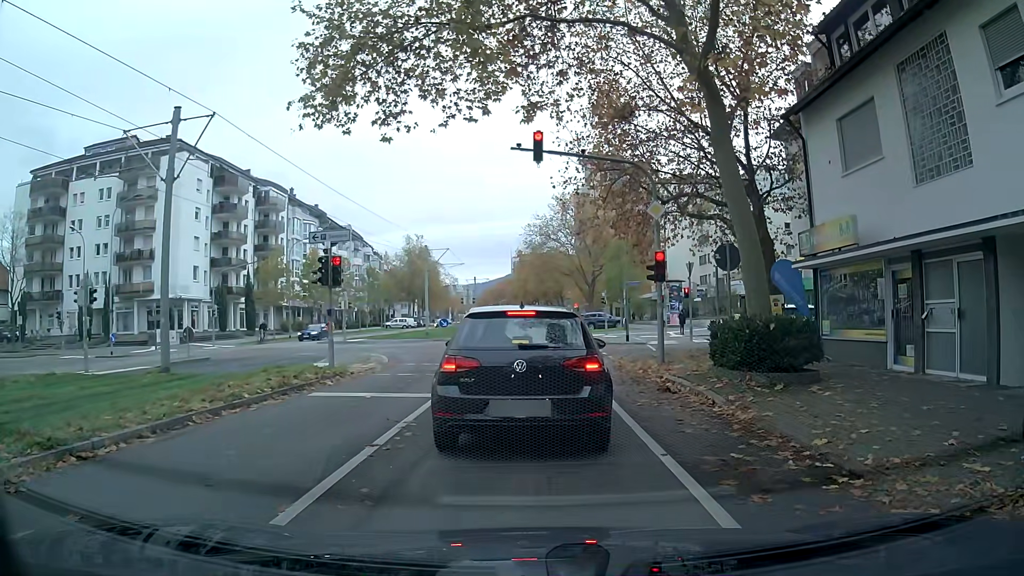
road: tertiary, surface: asphalt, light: Day
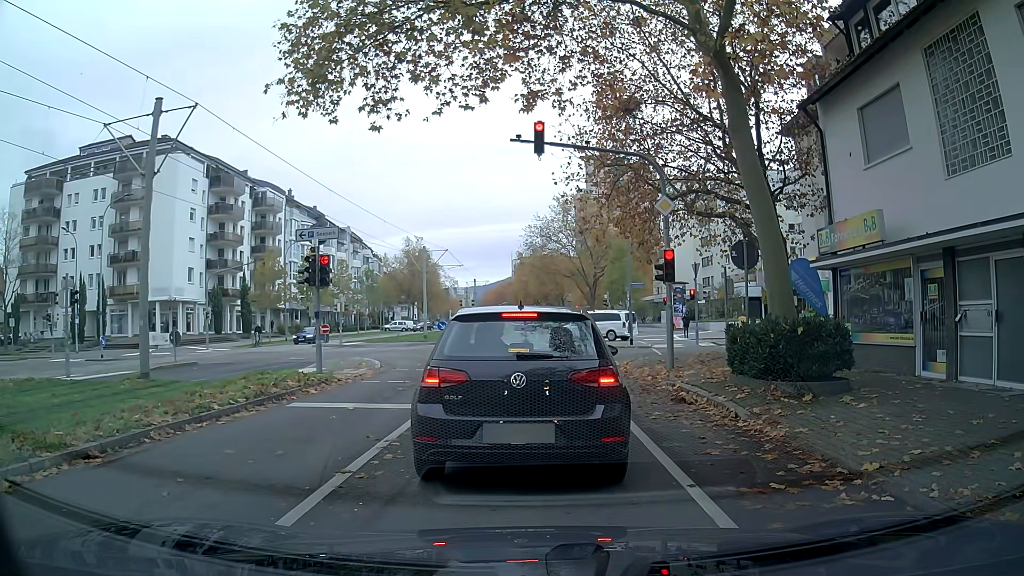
(0.0, +1.1) m; 0°
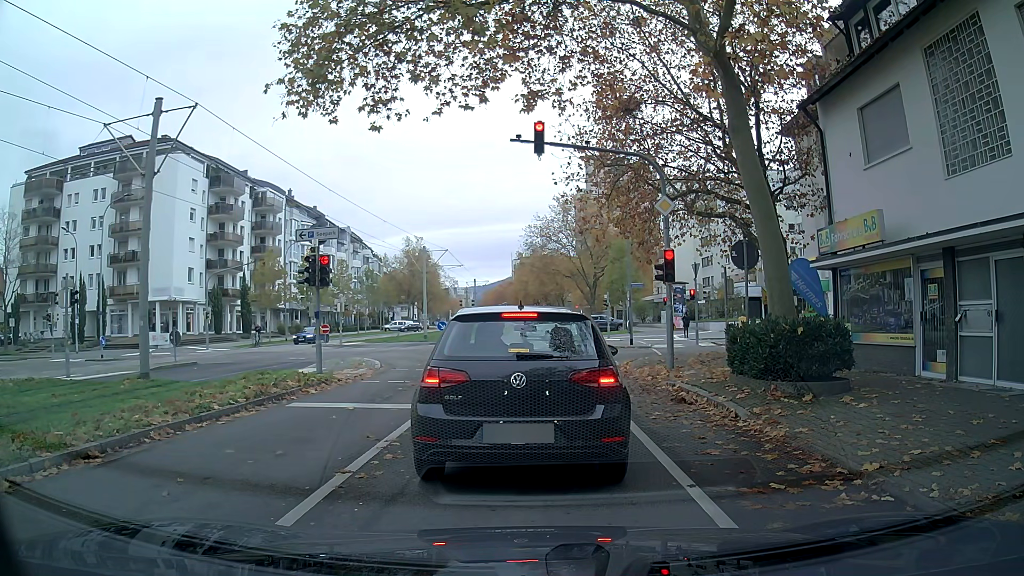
(0.0, 0.0) m; 0°
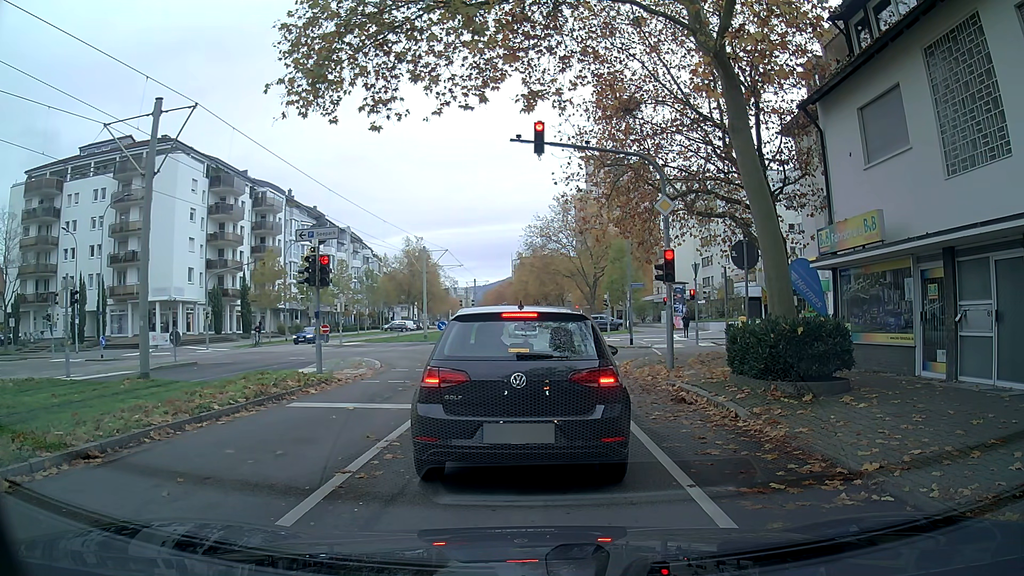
(0.0, 0.0) m; 0°
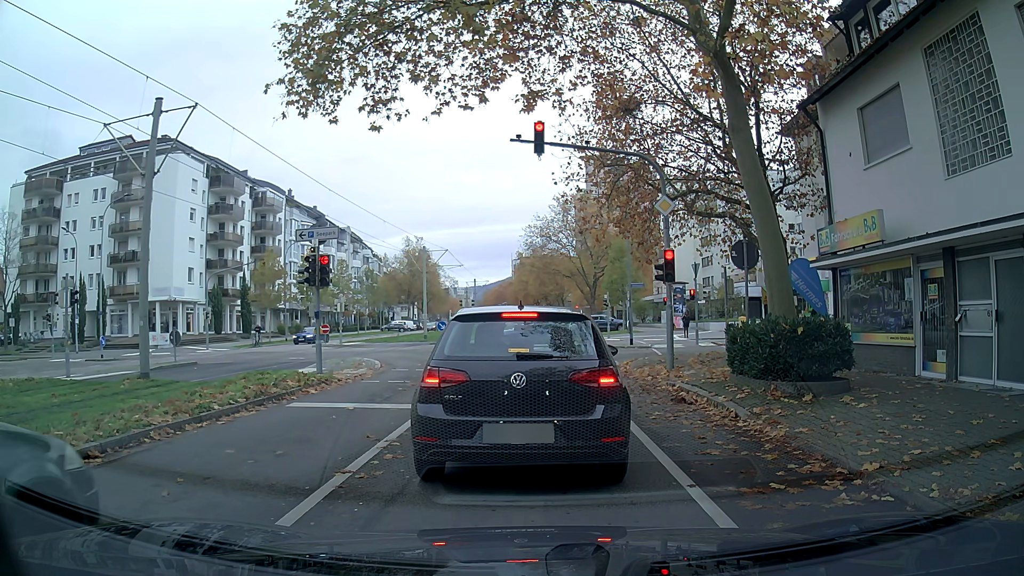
(0.0, 0.0) m; 0°
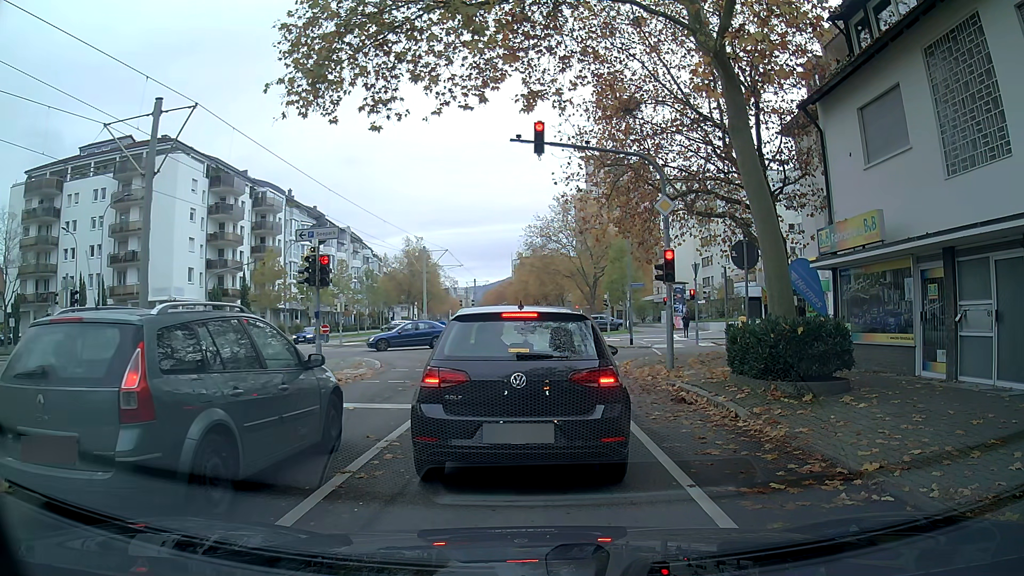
(0.0, 0.0) m; 0°
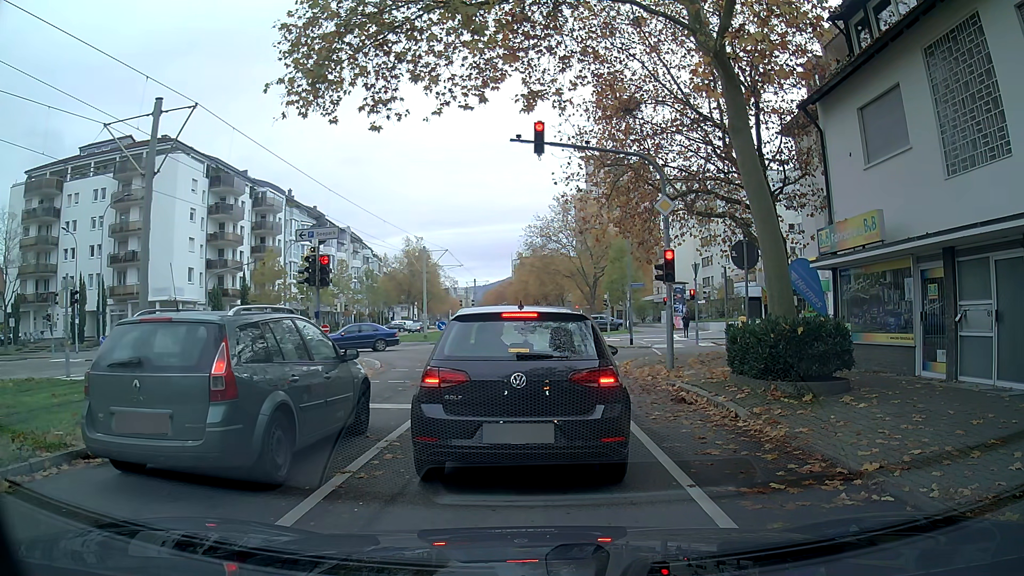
(0.0, 0.0) m; 0°
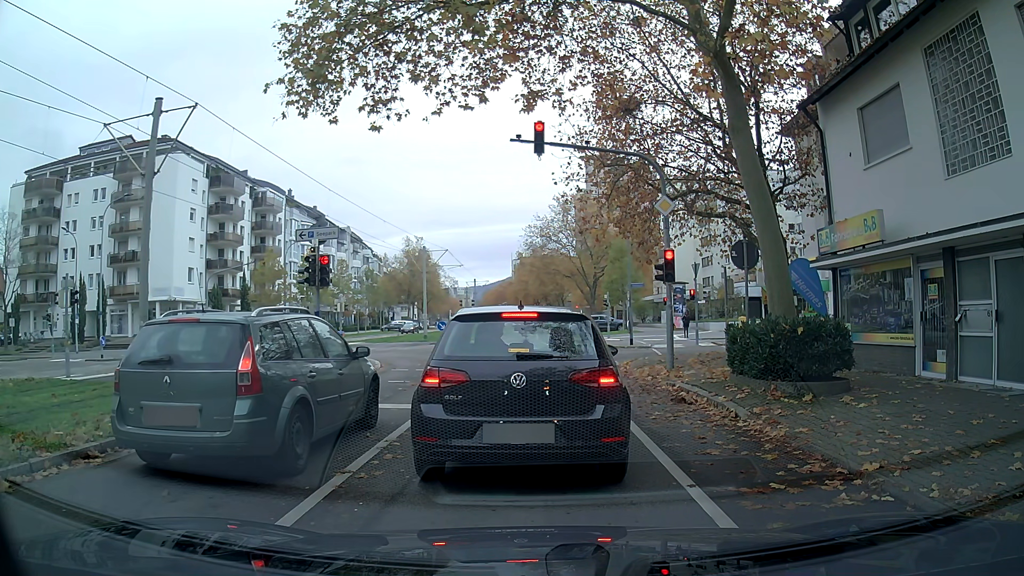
(0.0, 0.0) m; 0°
(0, +10) (0, +20) (+3, +29) (+12, +33) (+22, +36) (+31, +38) (+41, +40) (+51, +42) (+61, +45) (+71, +47) m
